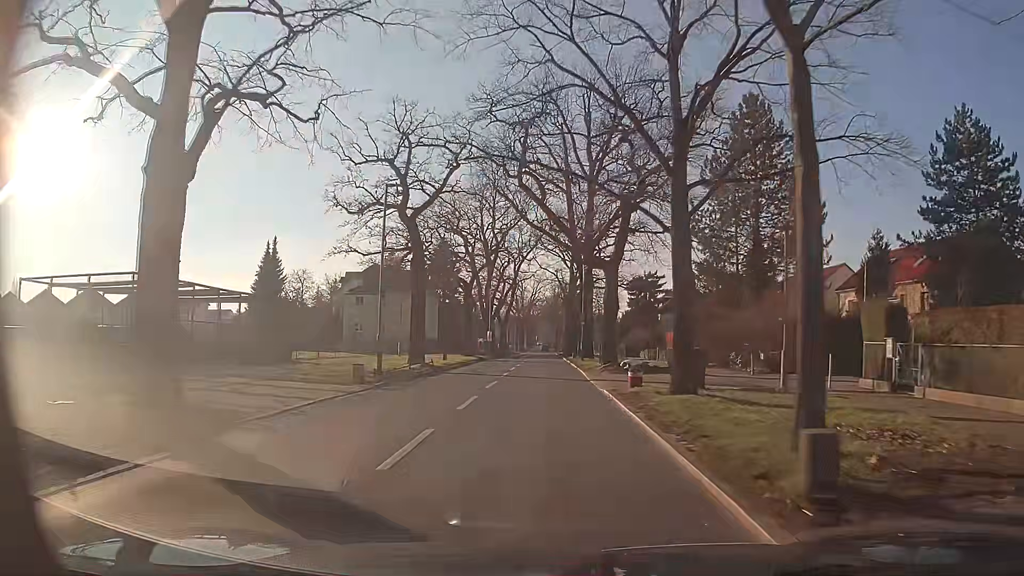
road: secondary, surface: asphalt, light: Day
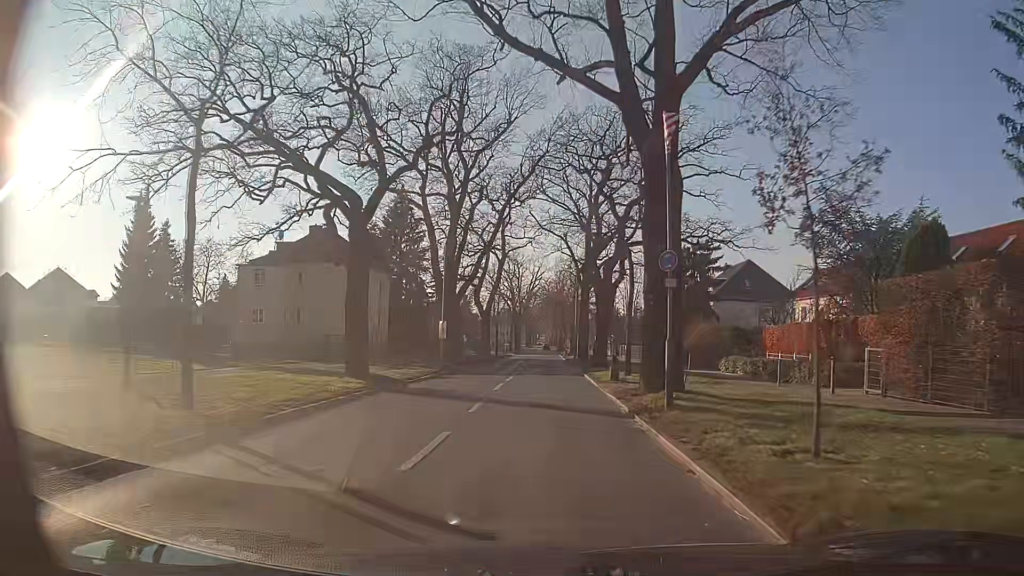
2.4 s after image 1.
(0.0, +29.9) m; 0°
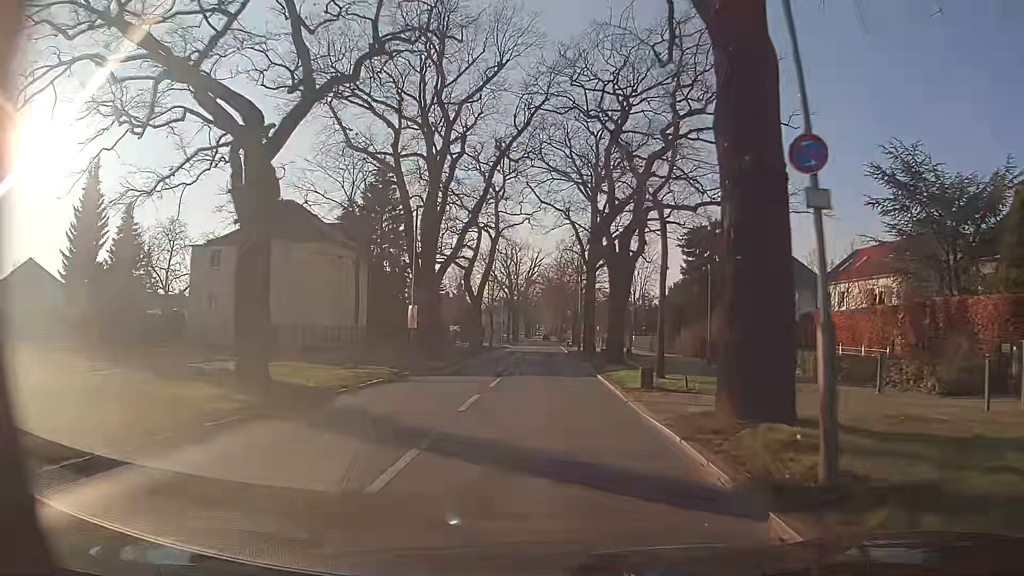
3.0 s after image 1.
(0.0, +7.6) m; 0°
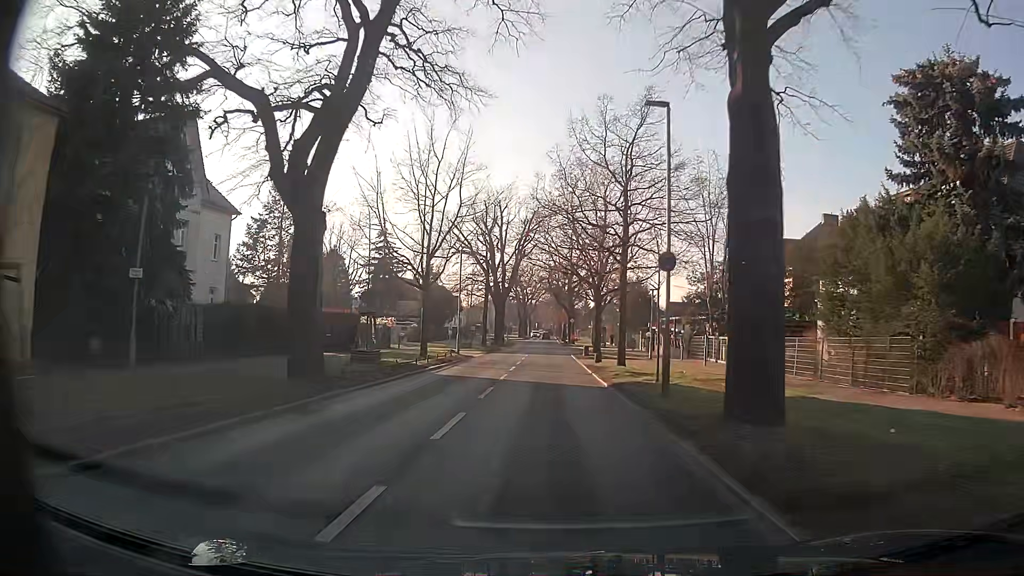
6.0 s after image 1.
(-0.2, +38.4) m; 0°
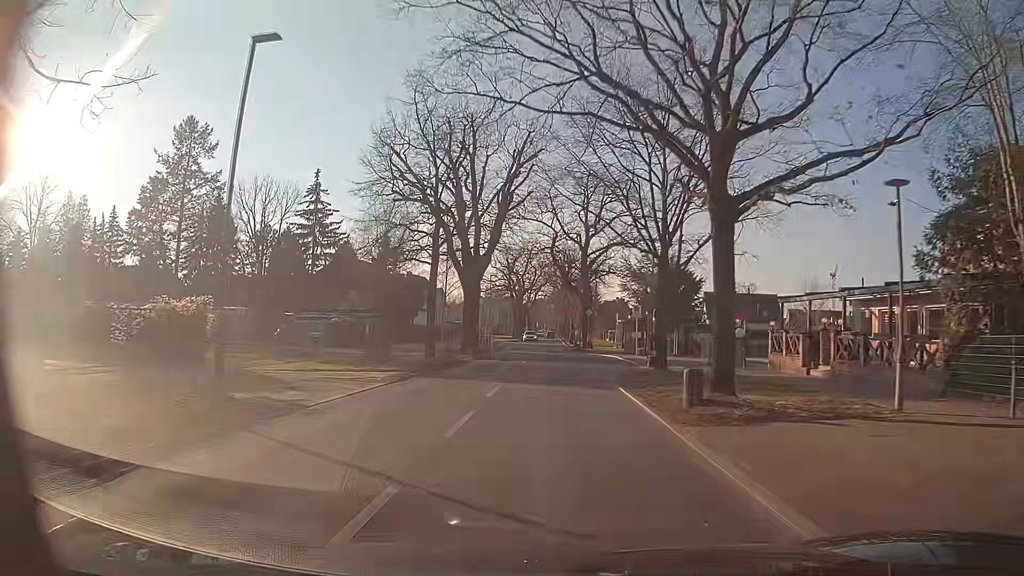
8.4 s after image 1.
(-0.2, +30.1) m; -1°
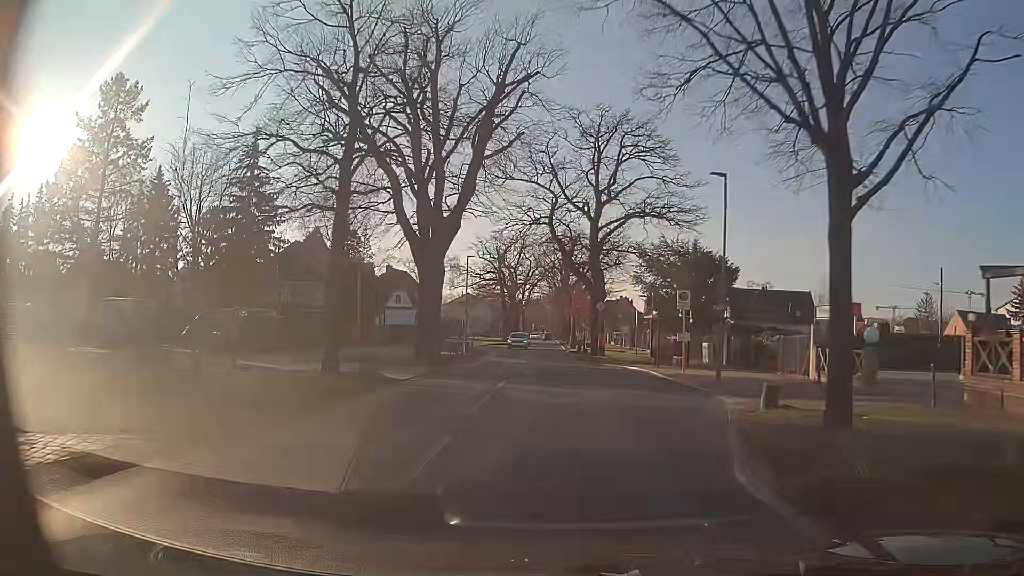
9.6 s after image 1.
(+0.1, +15.0) m; +1°
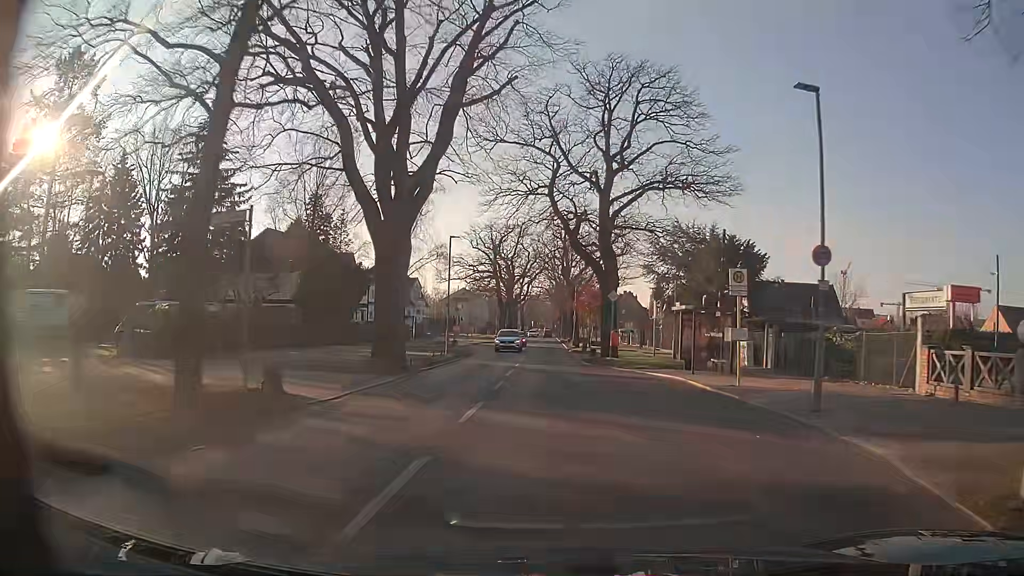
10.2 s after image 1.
(0.0, +7.7) m; 0°
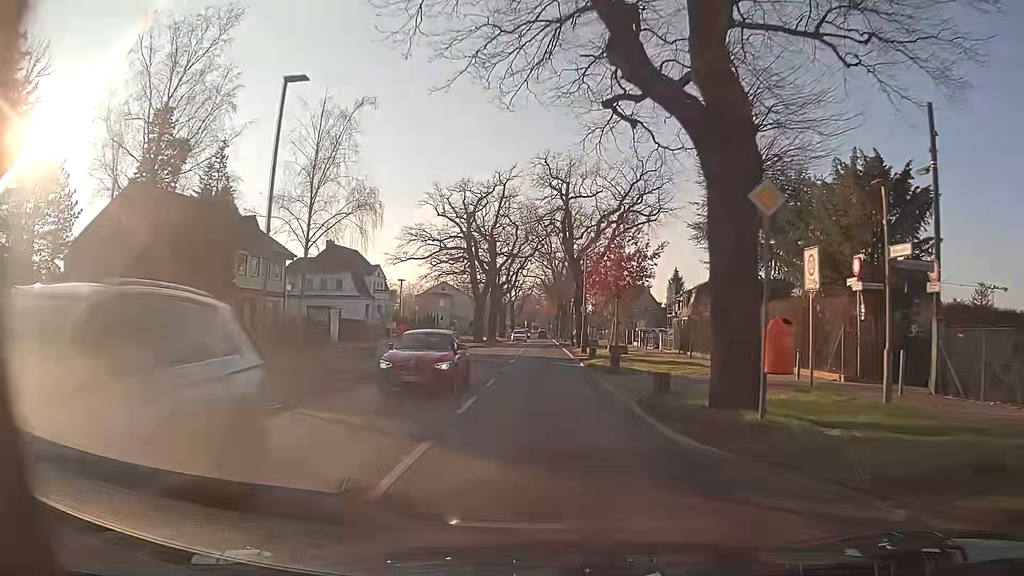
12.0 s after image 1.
(+0.1, +23.2) m; 0°
(0, +10) (0, +20) (0, +30) (0, +40) (0, +50) (0, +60) (0, +70) (-1, +80) (-1, +90) (-1, +100) m
